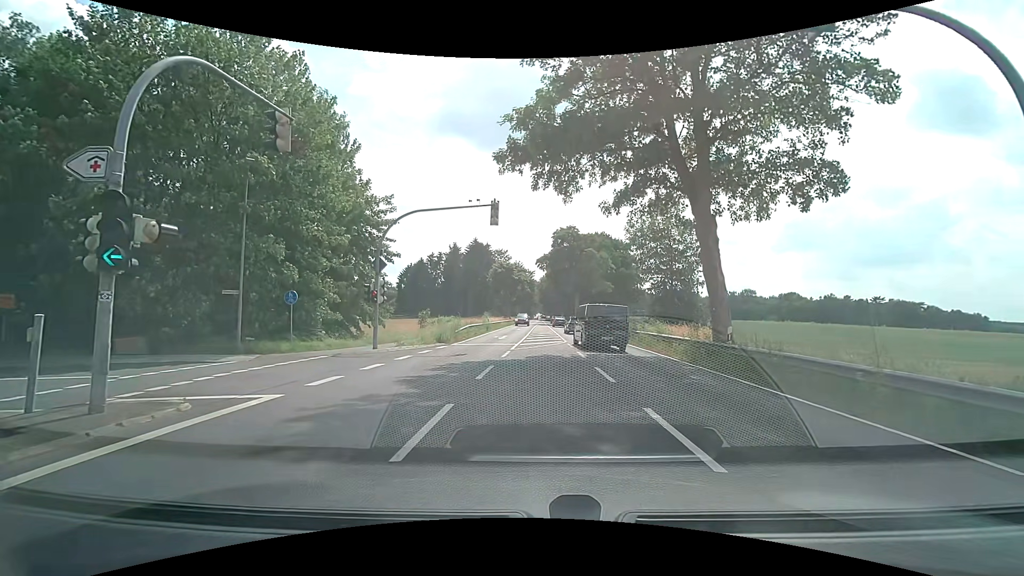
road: primary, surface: asphalt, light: Day
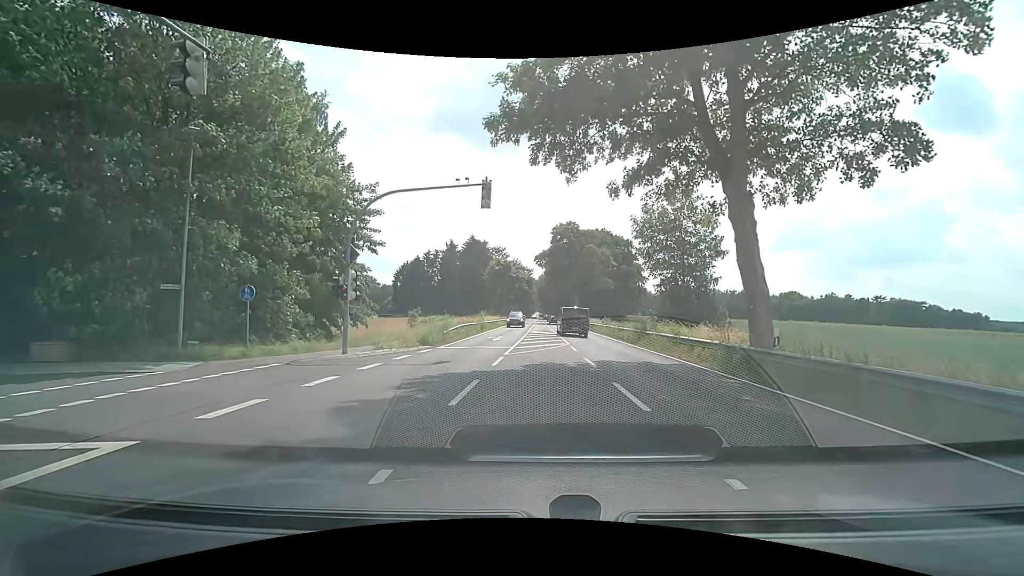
(-0.1, +3.4) m; -2°
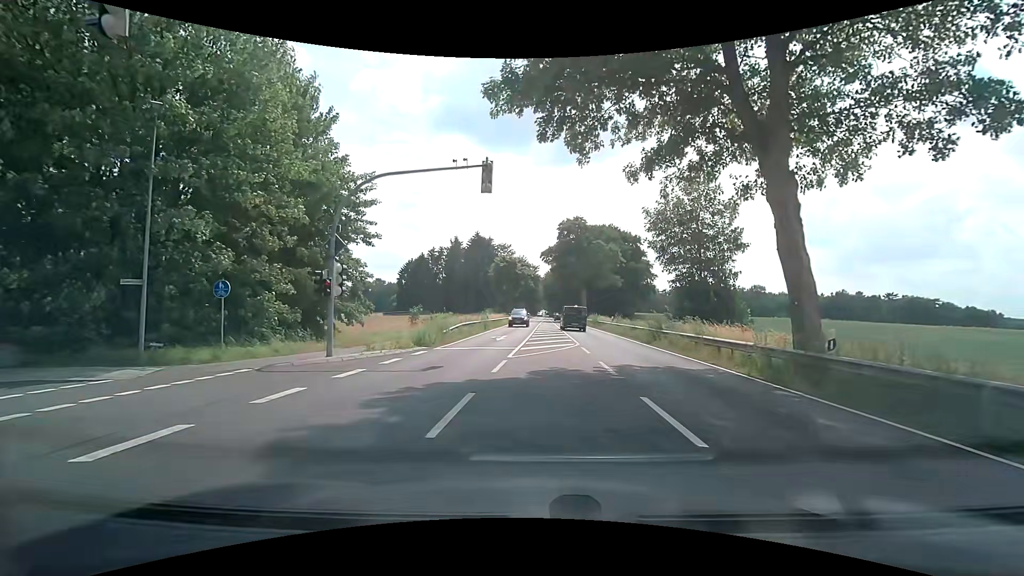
(0.0, +2.1) m; 0°
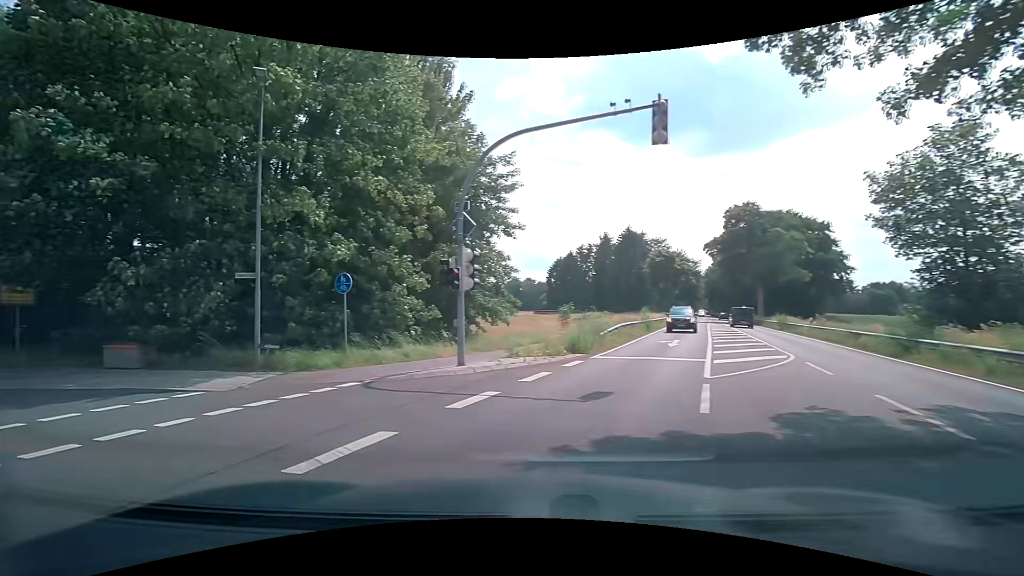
(-0.4, +4.4) m; -15°
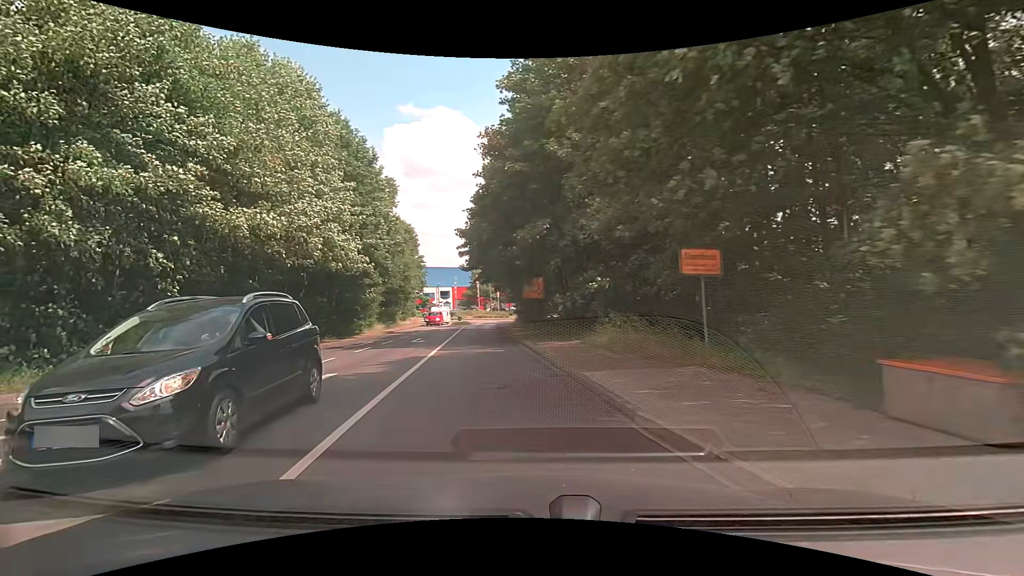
(-6.3, +8.5) m; -69°
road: tertiary
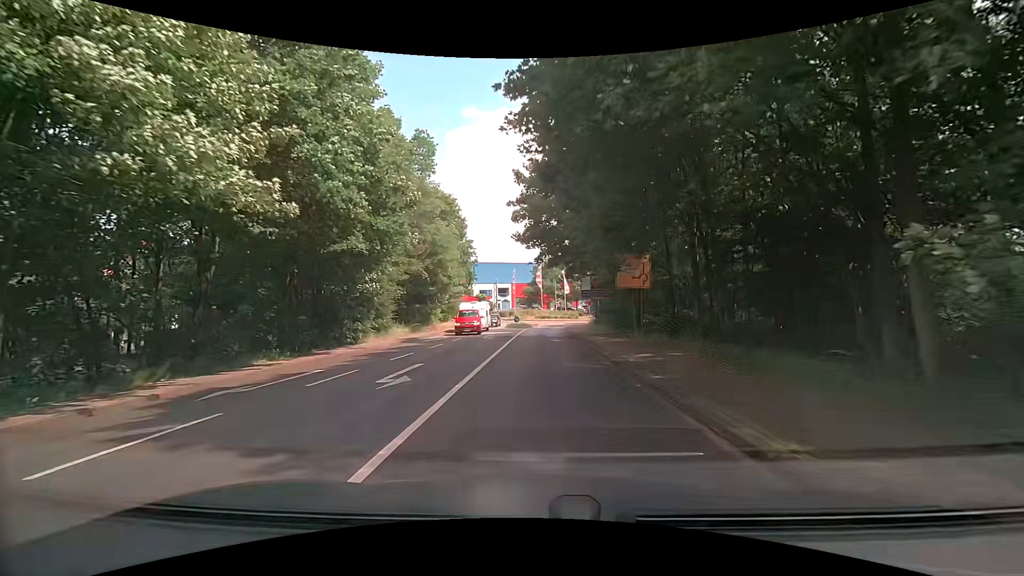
(-1.6, +17.0) m; -8°
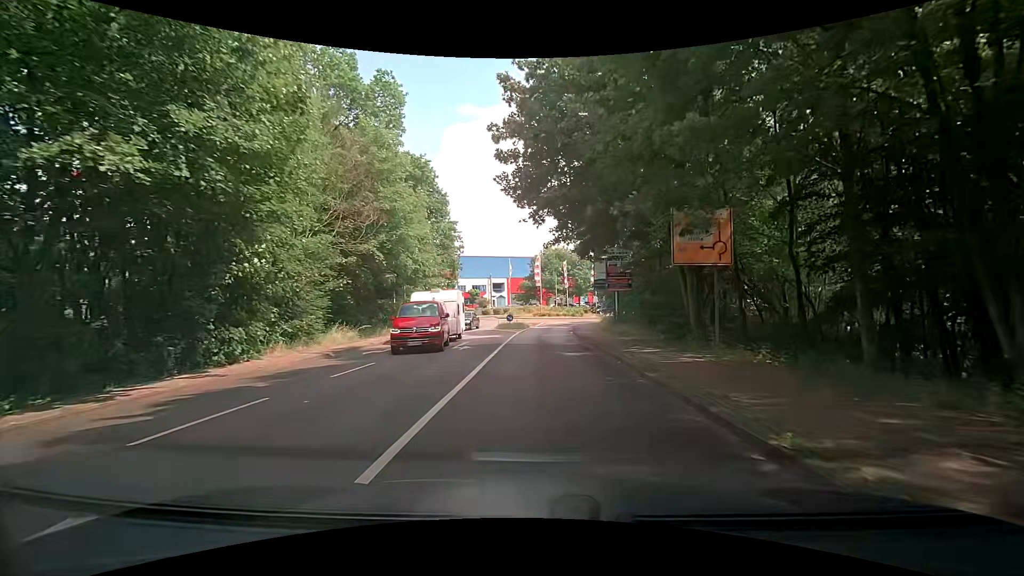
(+0.1, +11.0) m; 0°
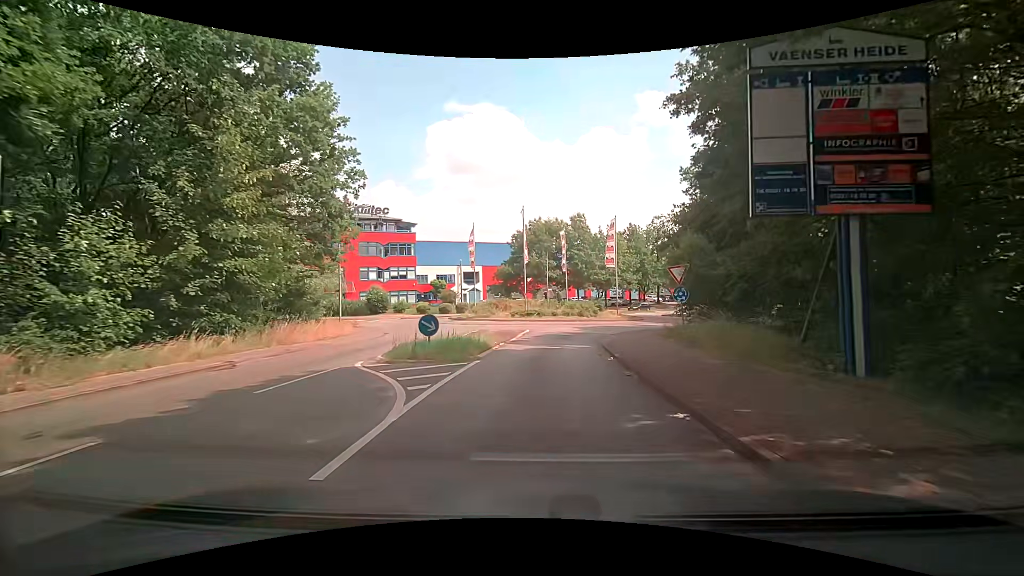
(+1.0, +27.1) m; +4°
(0, +10) (0, +20) (+3, +29) (+10, +37) (+13, +46) (+11, +56) (+14, +66) (+20, +74) (+26, +82) (+33, +89) m
